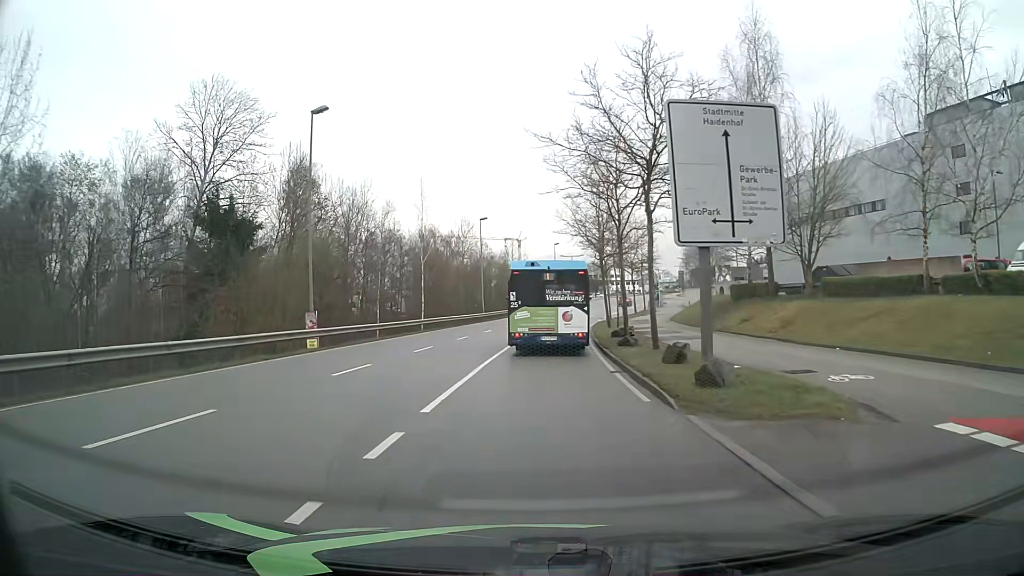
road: secondary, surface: asphalt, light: Day
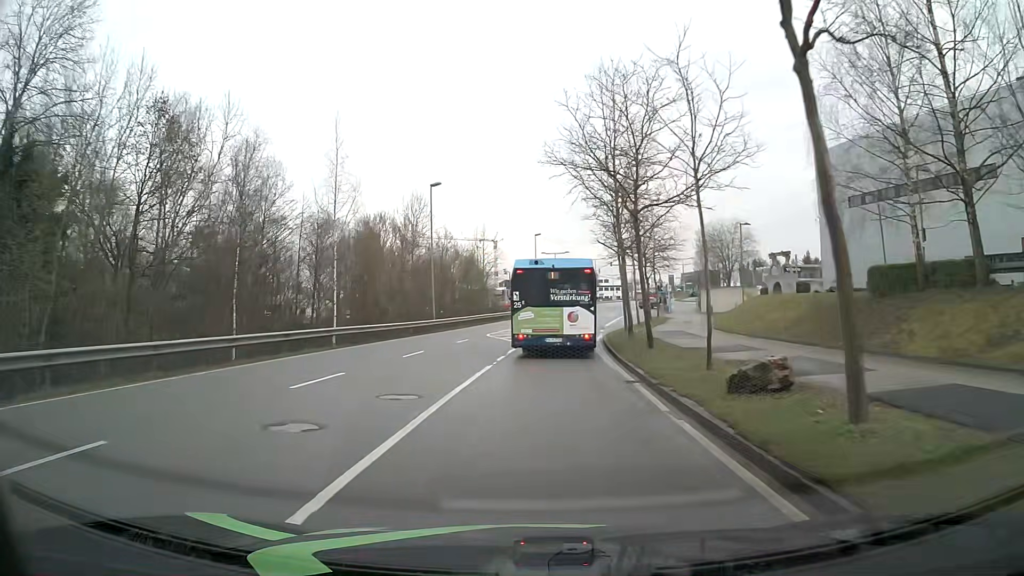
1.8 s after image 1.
(+0.4, +20.7) m; +2°
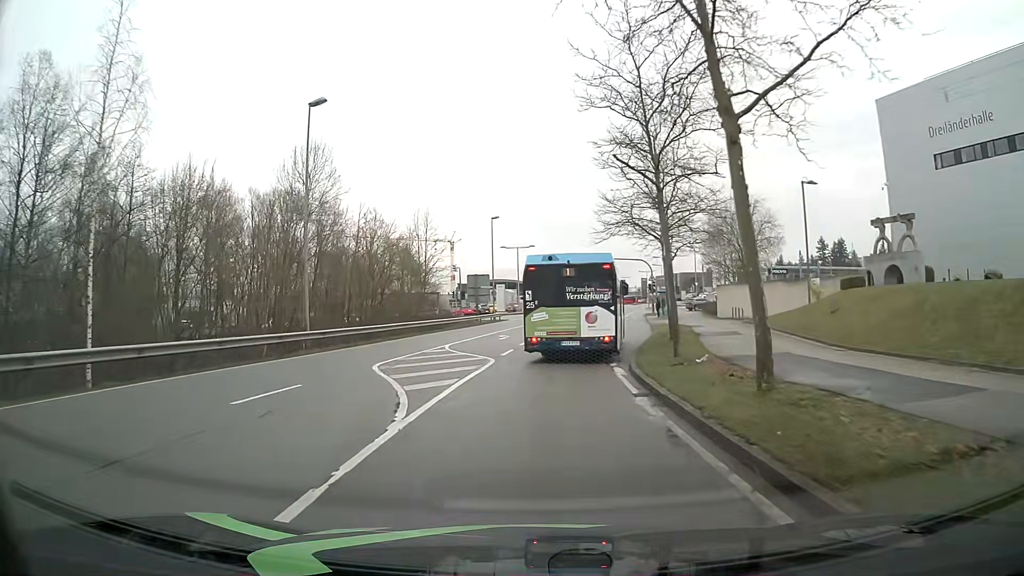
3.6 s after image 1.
(+0.5, +20.0) m; +3°
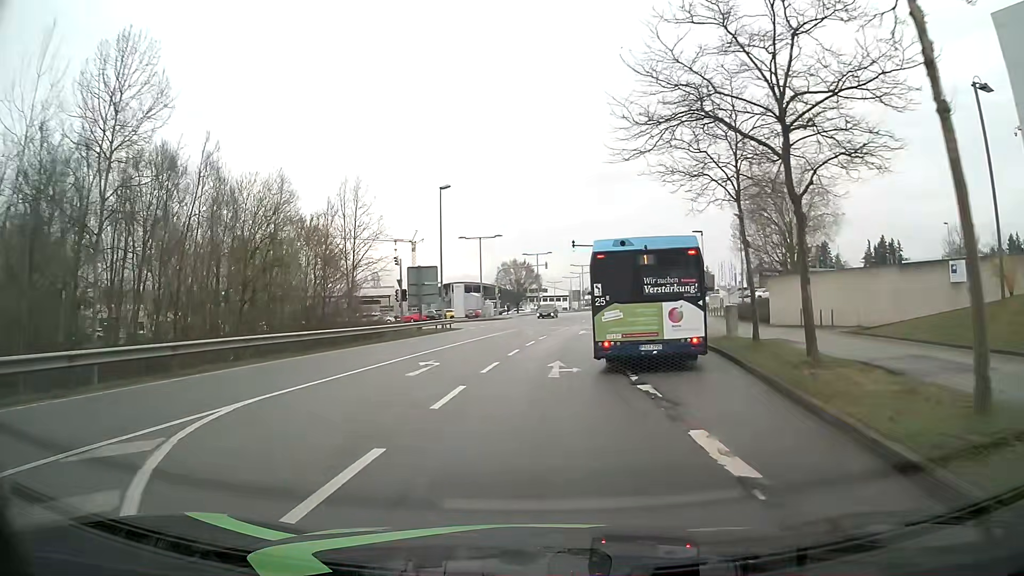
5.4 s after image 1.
(+0.3, +18.4) m; +2°
(0, +10) (+1, +20) (+2, +30) (+3, +40) (+4, +50) (+6, +60) (+8, +69) (+10, +79) (+13, +89) (+15, +99) m
